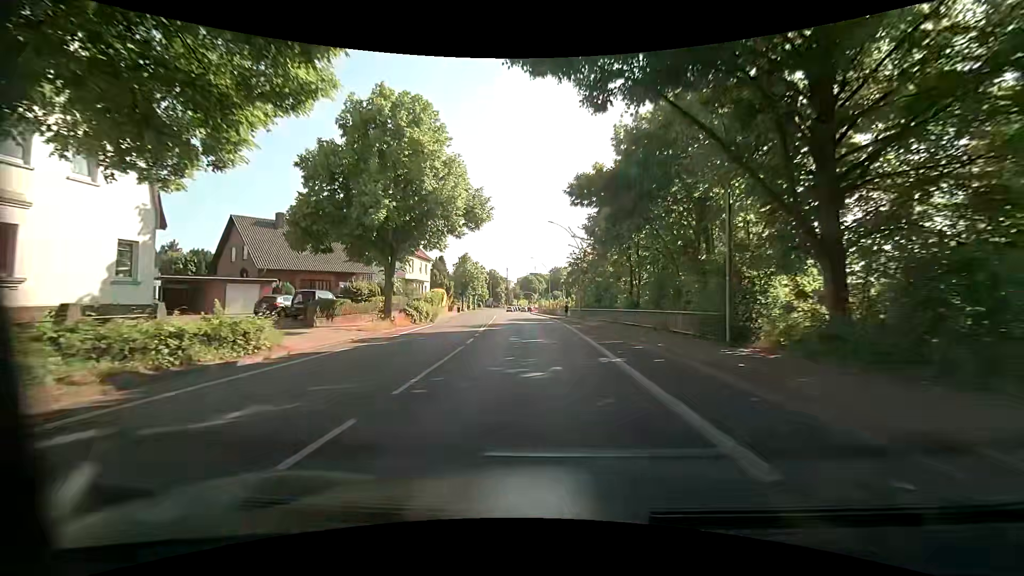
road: primary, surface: asphalt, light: Day
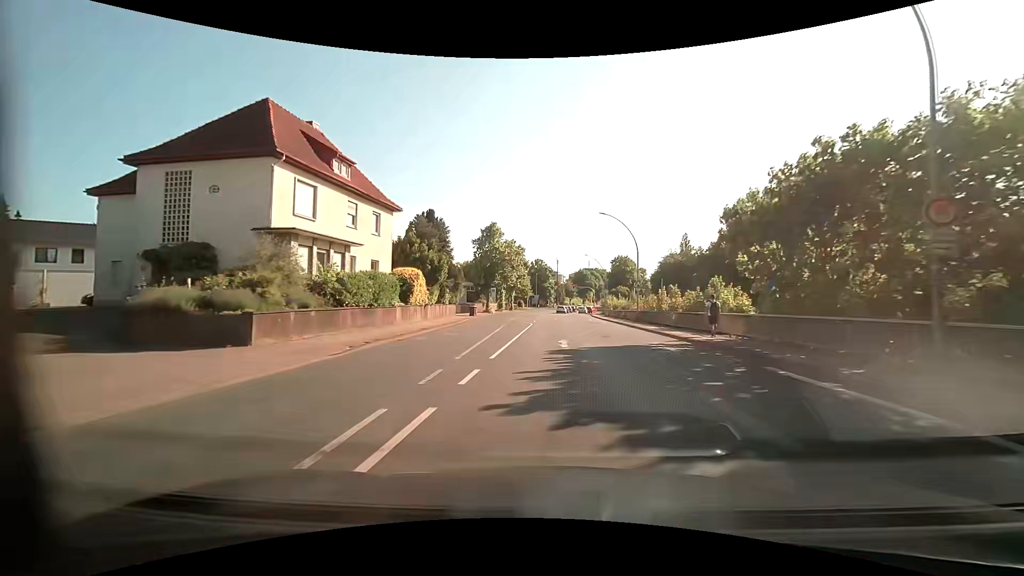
(-3.6, +39.9) m; -7°
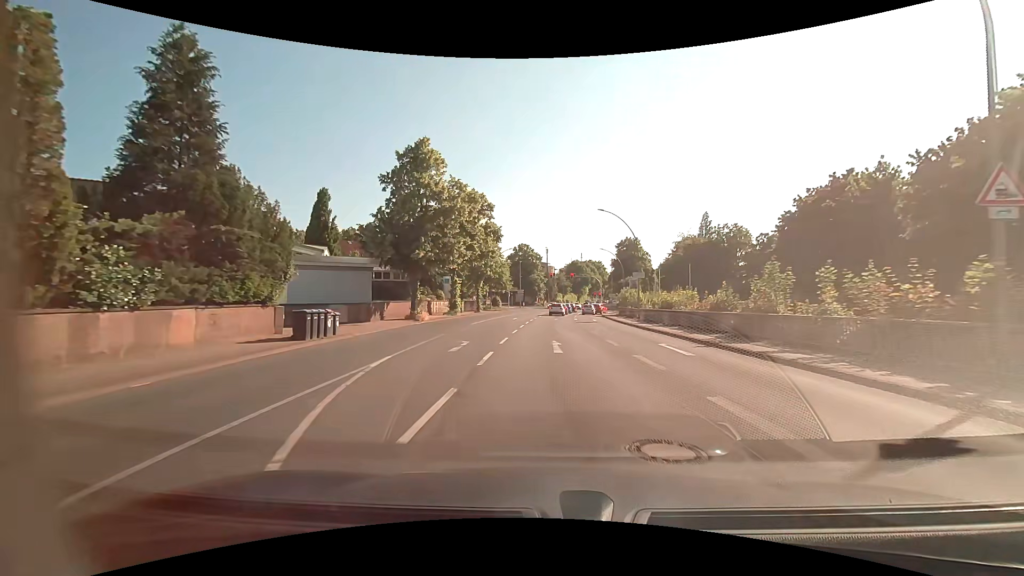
(+0.3, +36.1) m; +1°
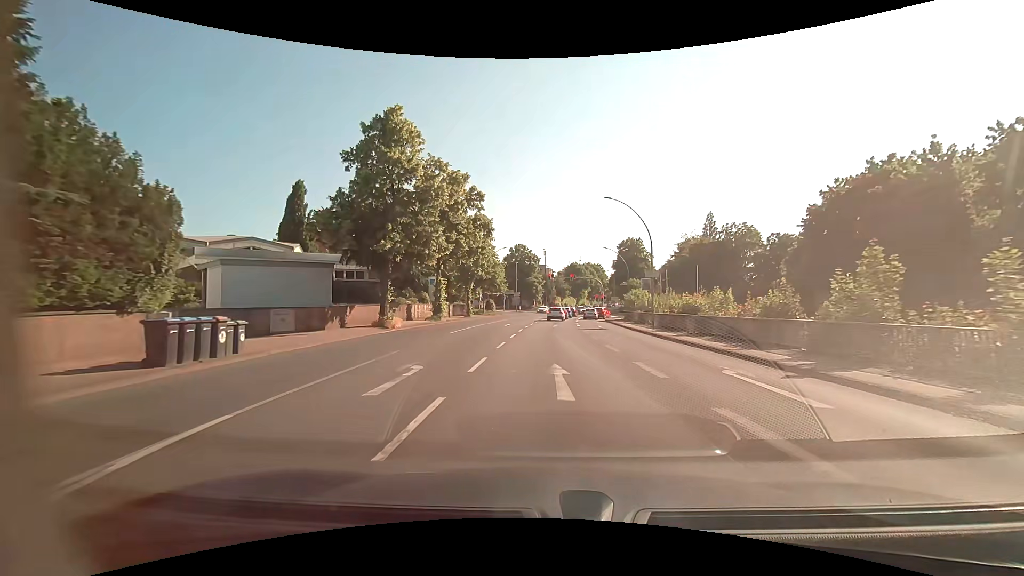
(0.0, +6.4) m; 0°
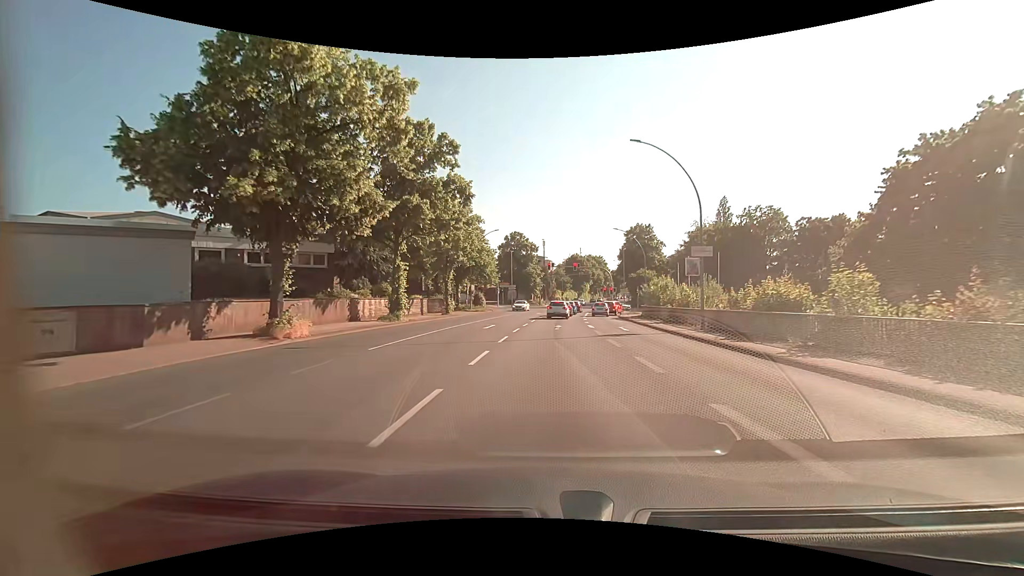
(0.0, +11.9) m; 0°
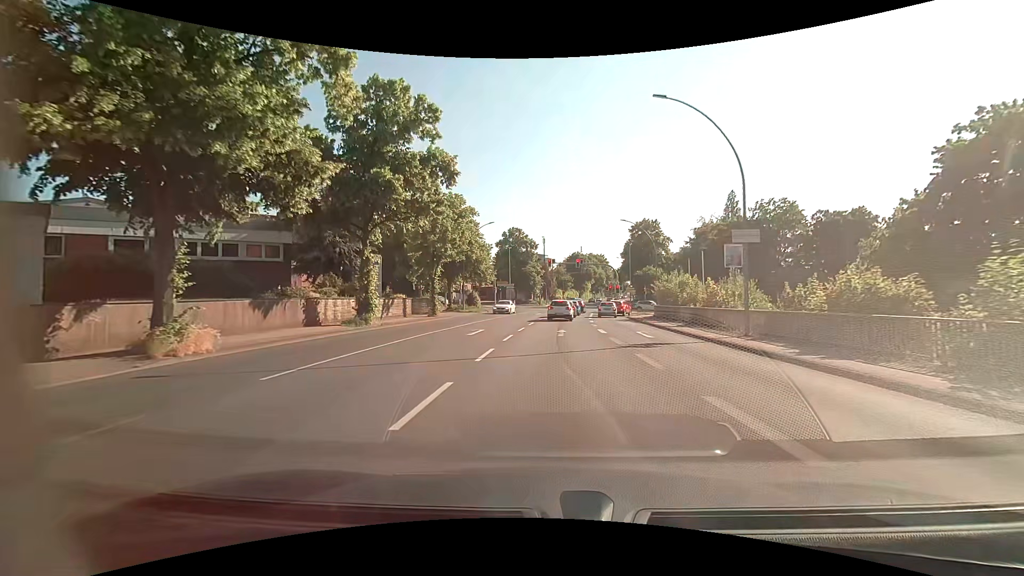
(0.0, +5.4) m; 0°
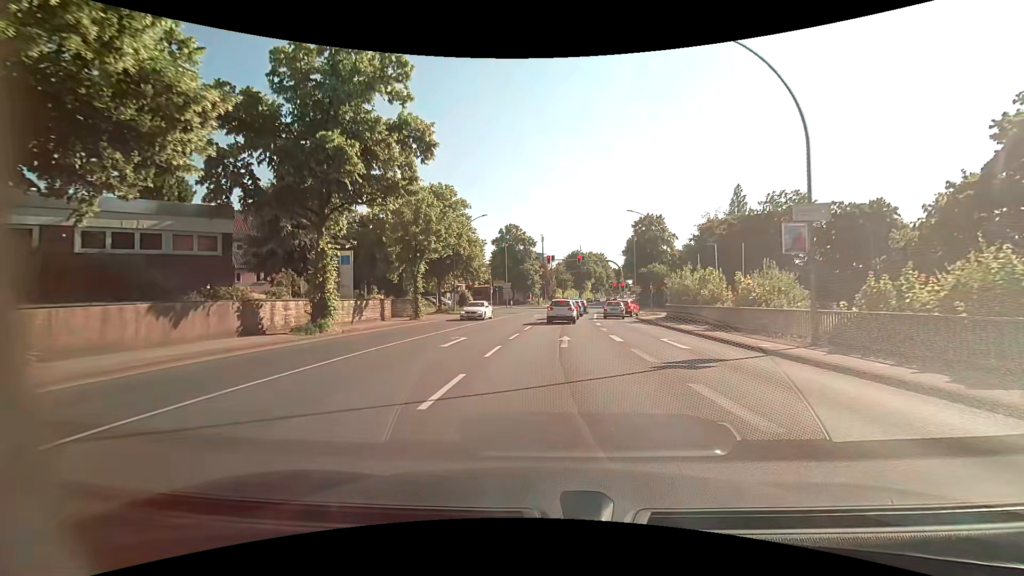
(0.0, +4.9) m; 0°
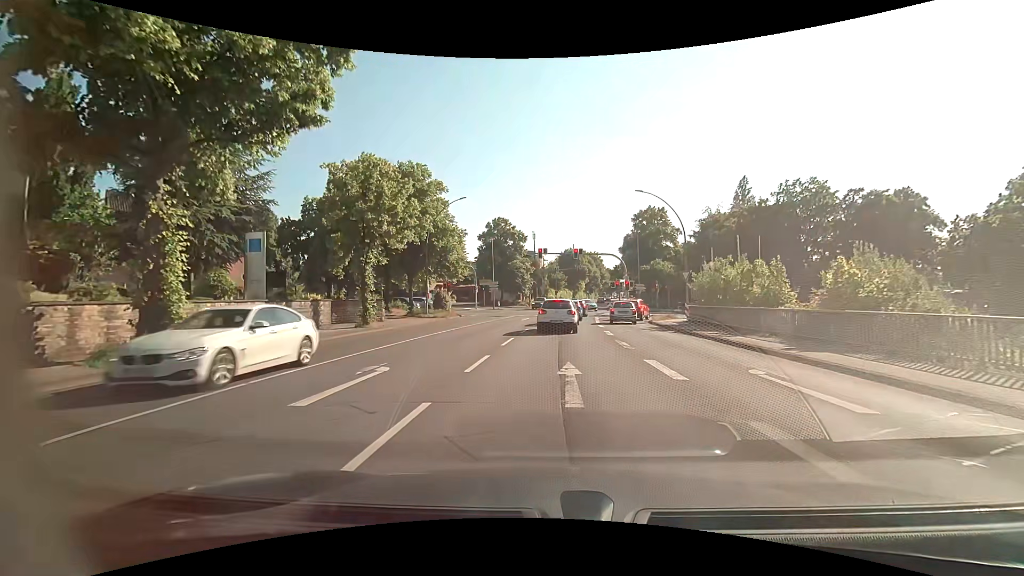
(+0.1, +8.3) m; +1°
